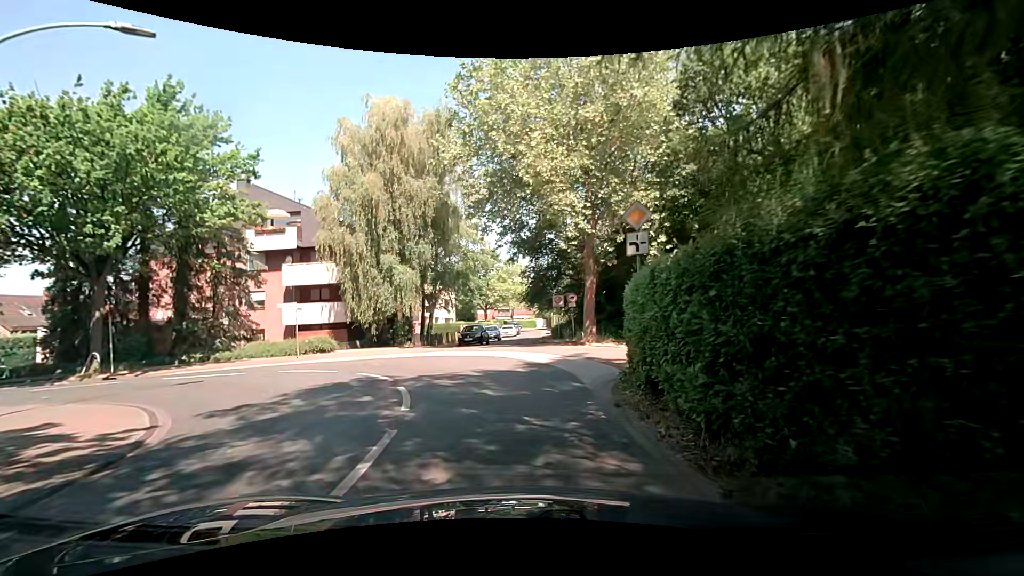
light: Day
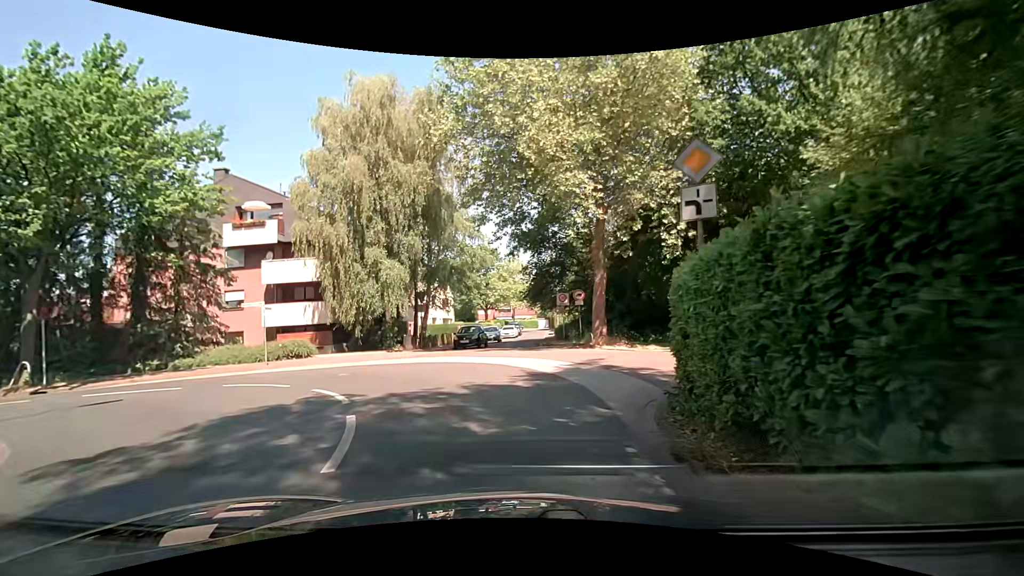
(0.0, +3.0) m; -1°
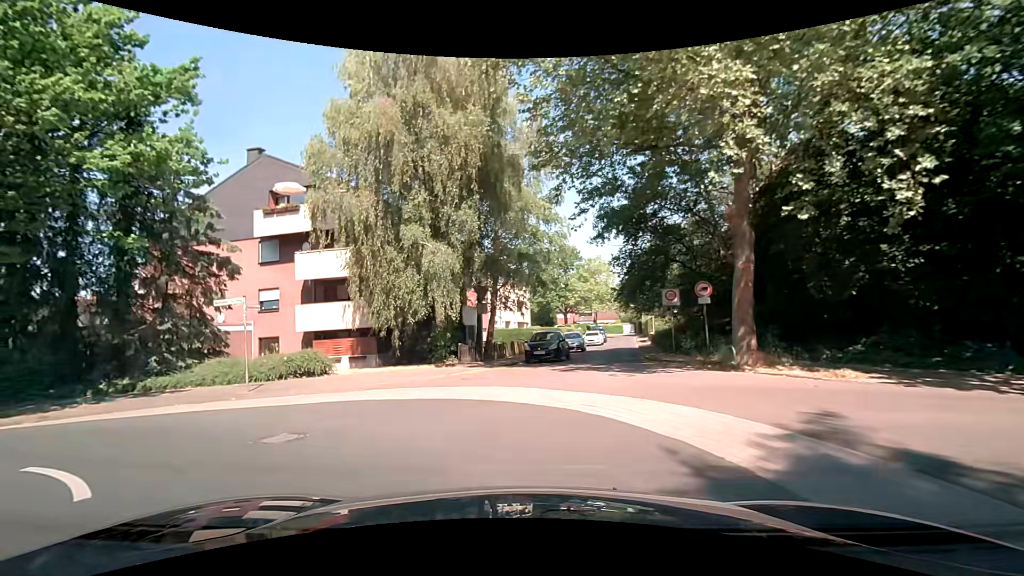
(-0.4, +7.6) m; -10°
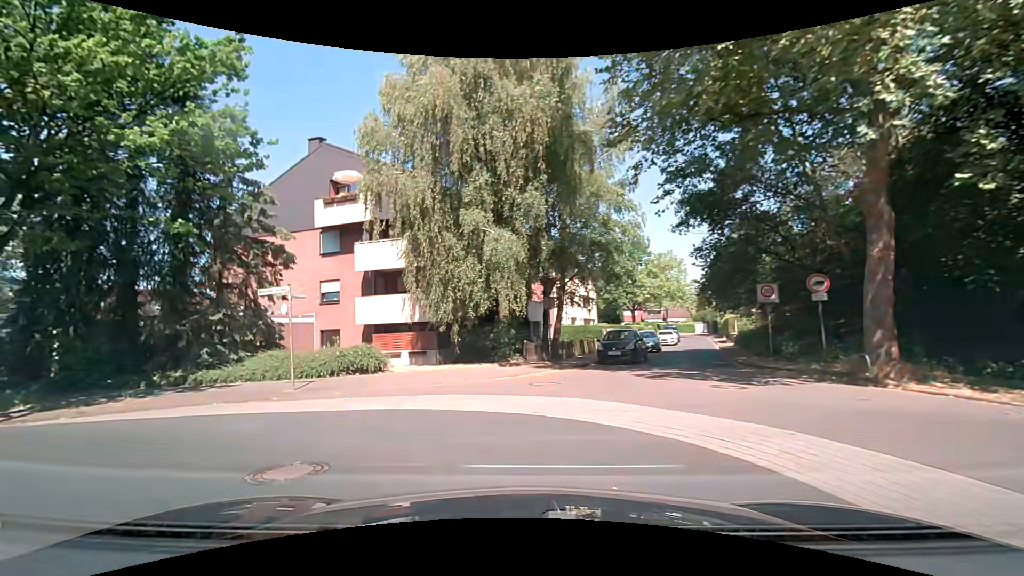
(-0.1, +2.1) m; -6°
